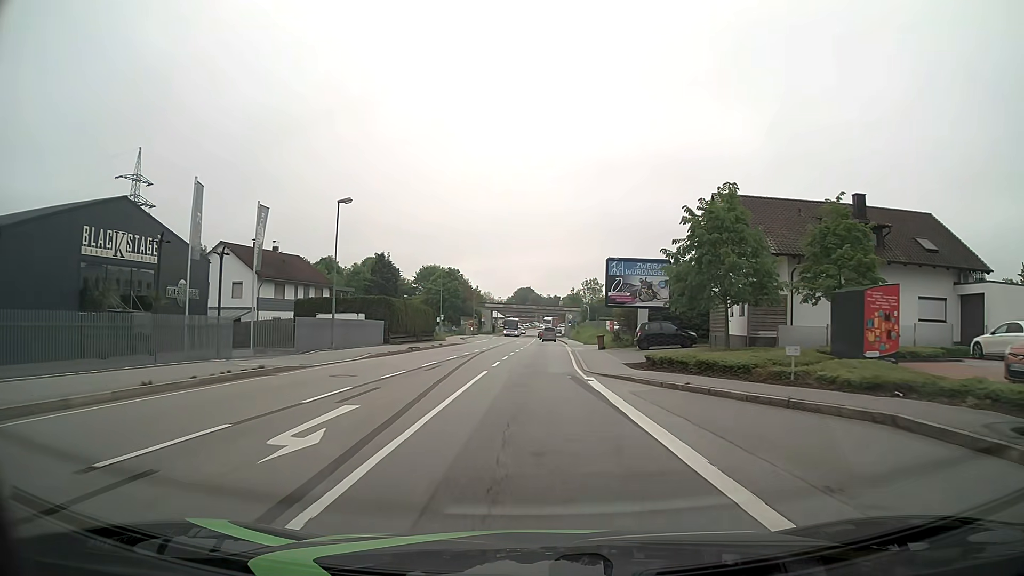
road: primary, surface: asphalt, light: Day
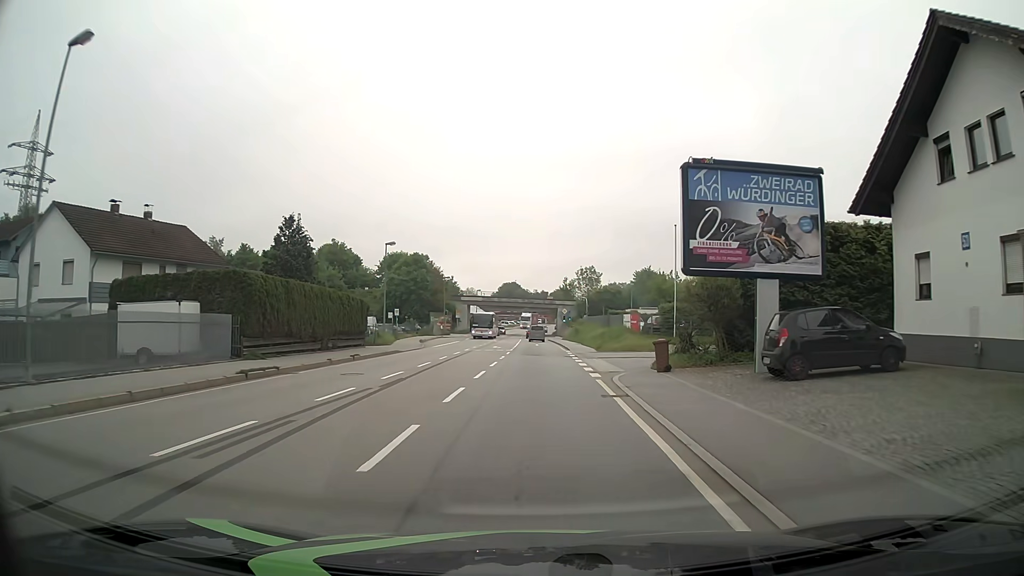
(+0.2, +23.1) m; +1°
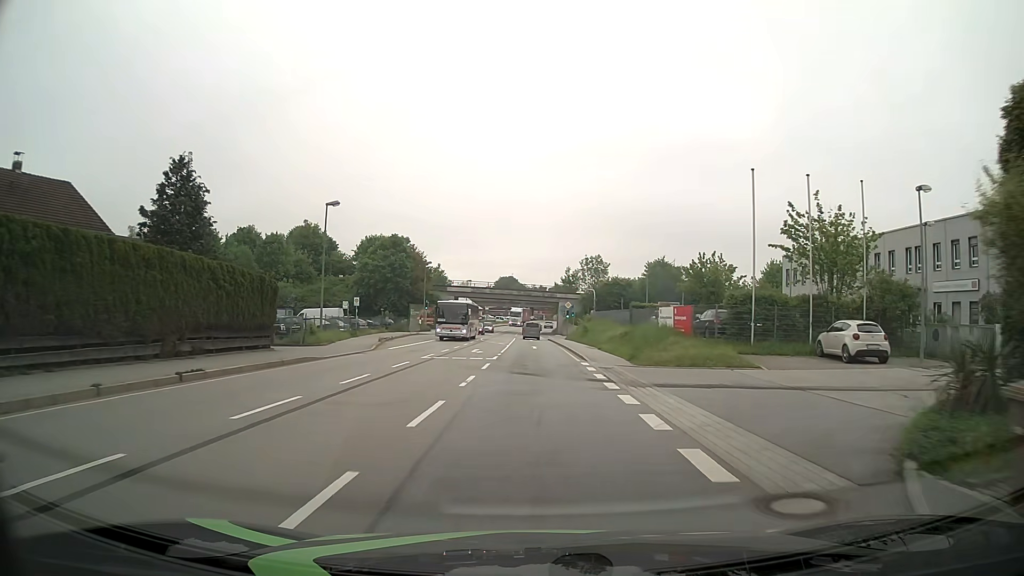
(+0.1, +15.4) m; 0°
(0, +10) (0, +20) (0, +30) (0, +40) (0, +50) (0, +60) (0, +70) (0, +80) (0, +90) (0, +100) m
